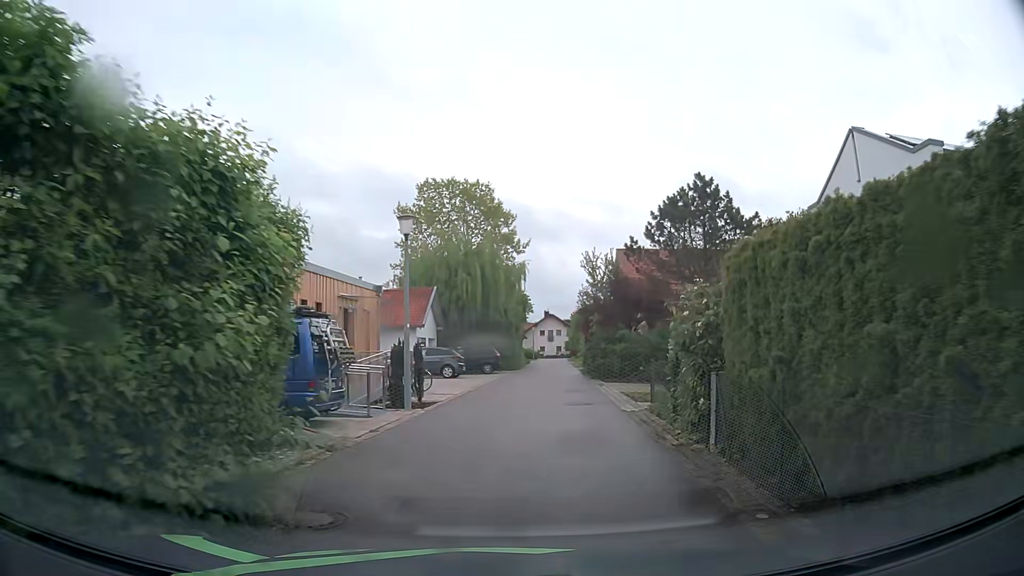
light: Day
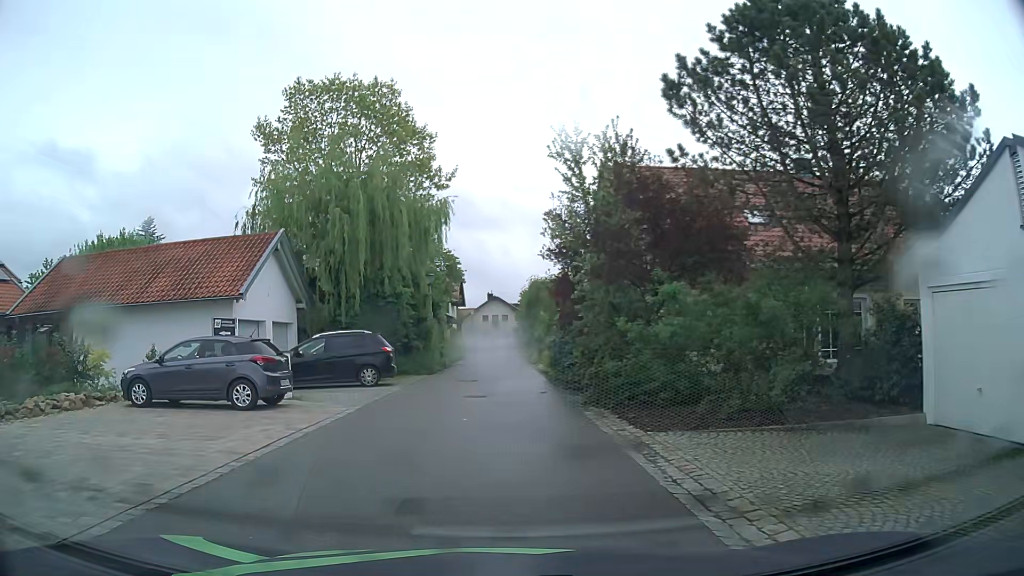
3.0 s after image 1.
(+1.3, +18.4) m; +5°
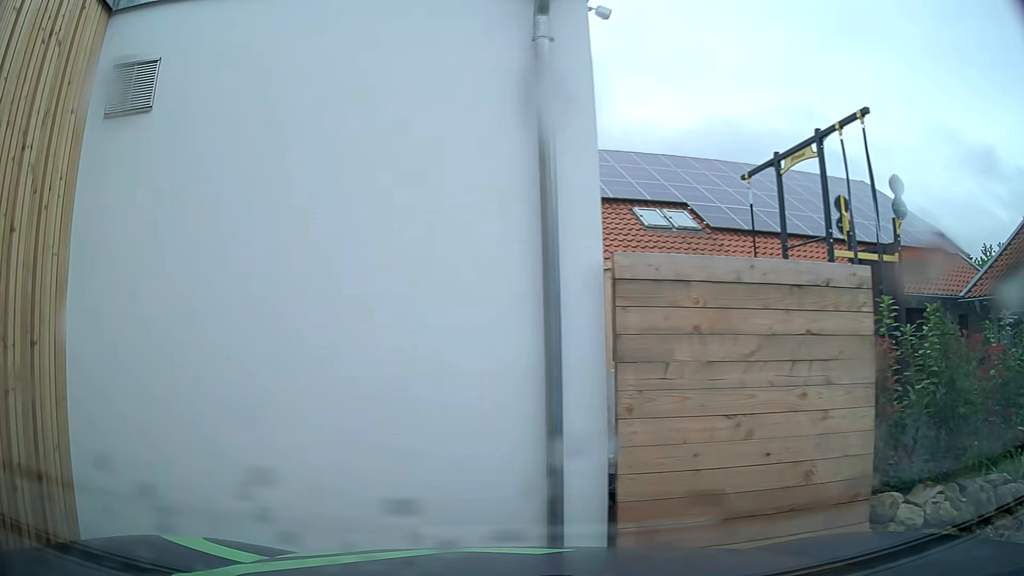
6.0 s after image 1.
(-4.2, +7.0) m; -80°
